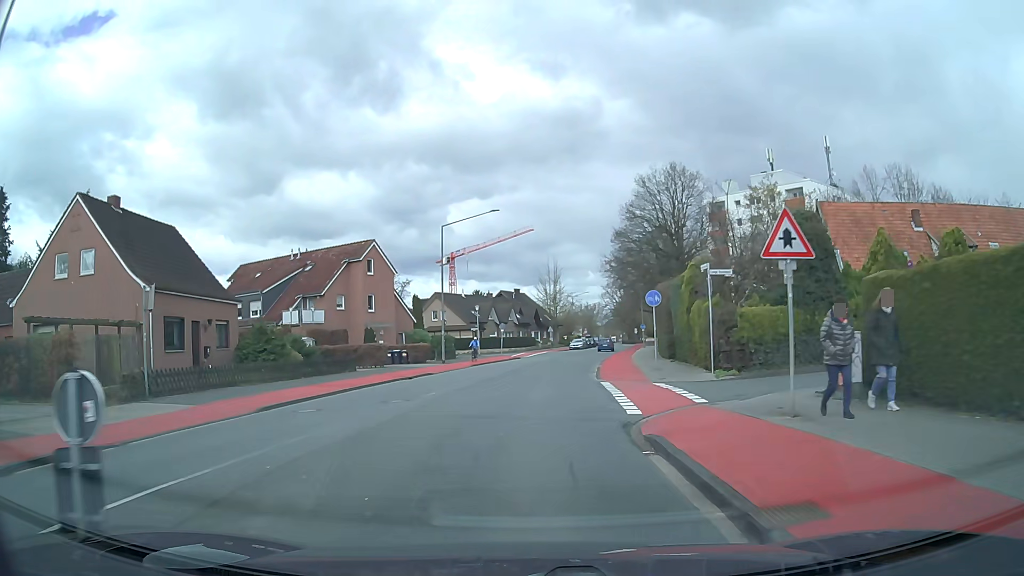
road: tertiary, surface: asphalt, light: Day
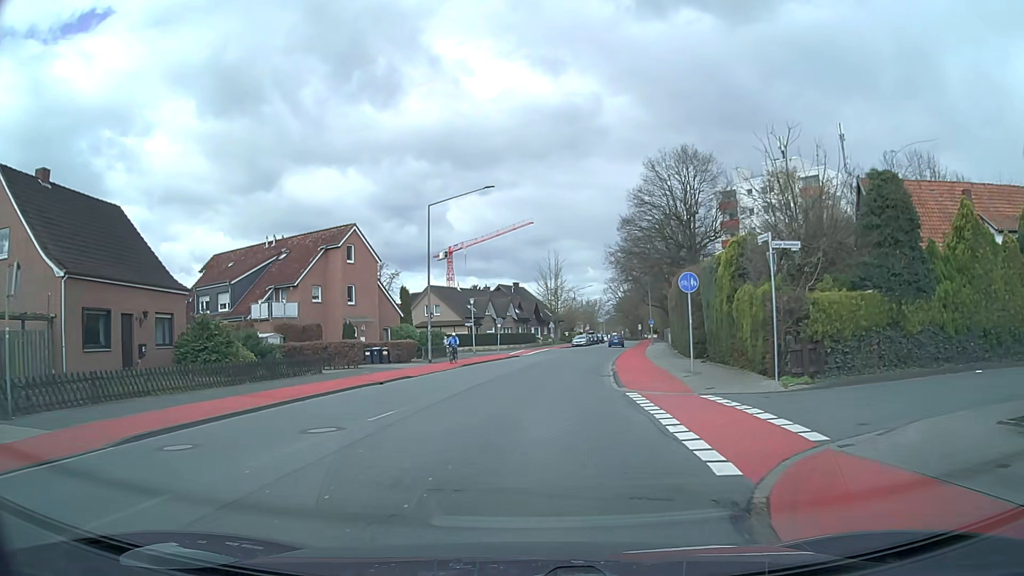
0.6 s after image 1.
(0.0, +5.9) m; 0°
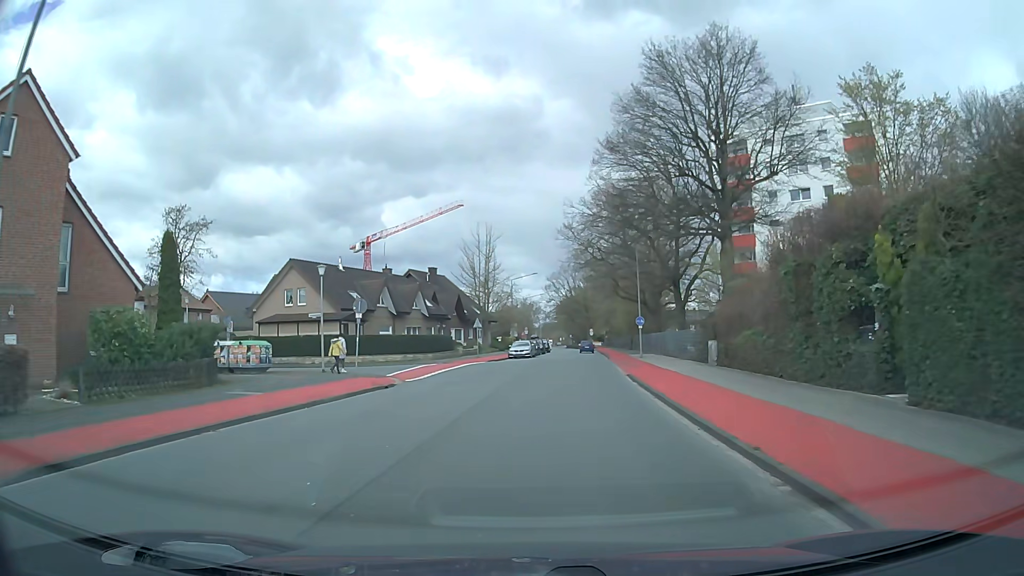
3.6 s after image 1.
(+1.2, +30.6) m; +6°
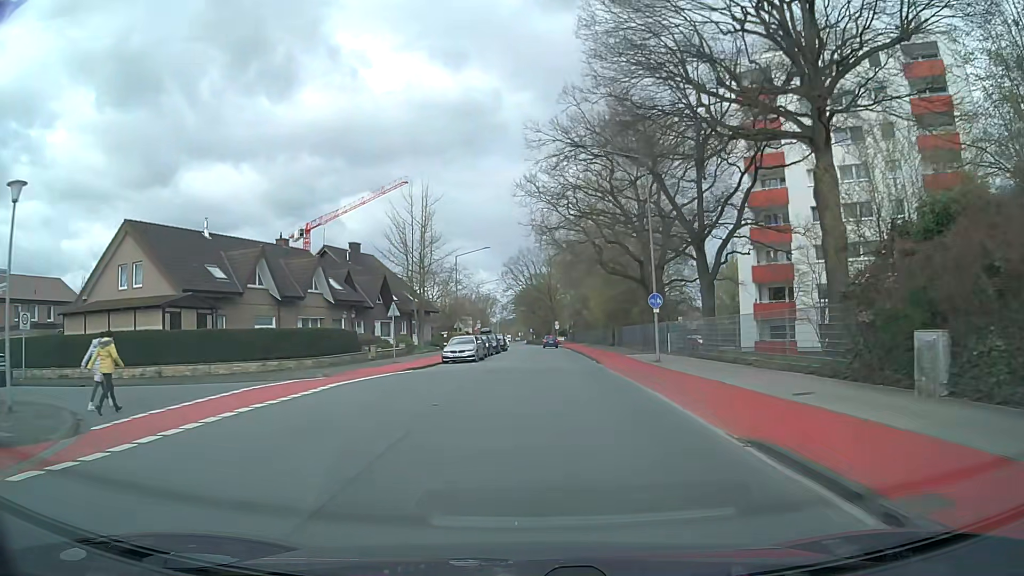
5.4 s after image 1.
(+0.6, +19.5) m; +3°
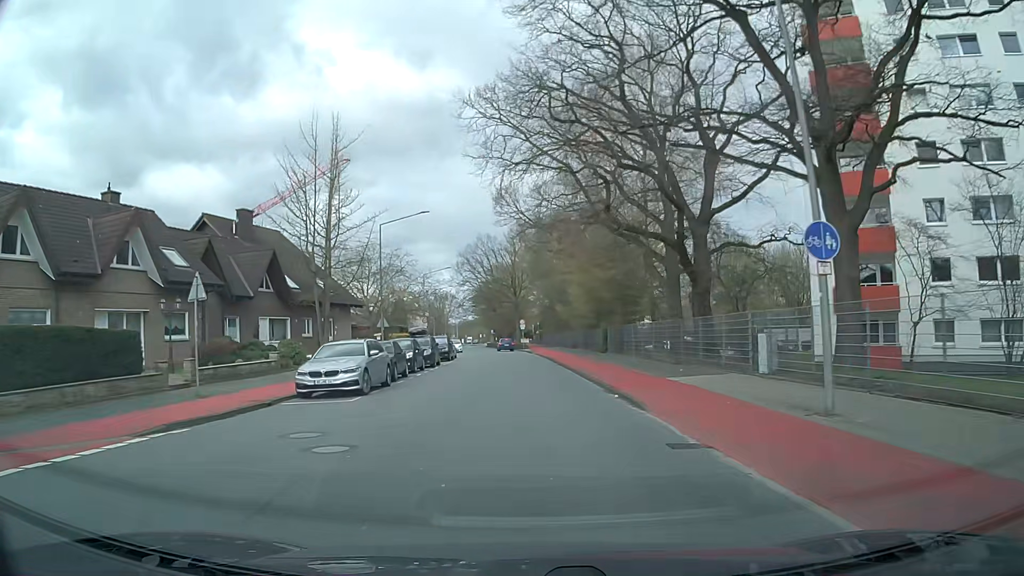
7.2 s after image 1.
(+0.5, +19.1) m; +3°
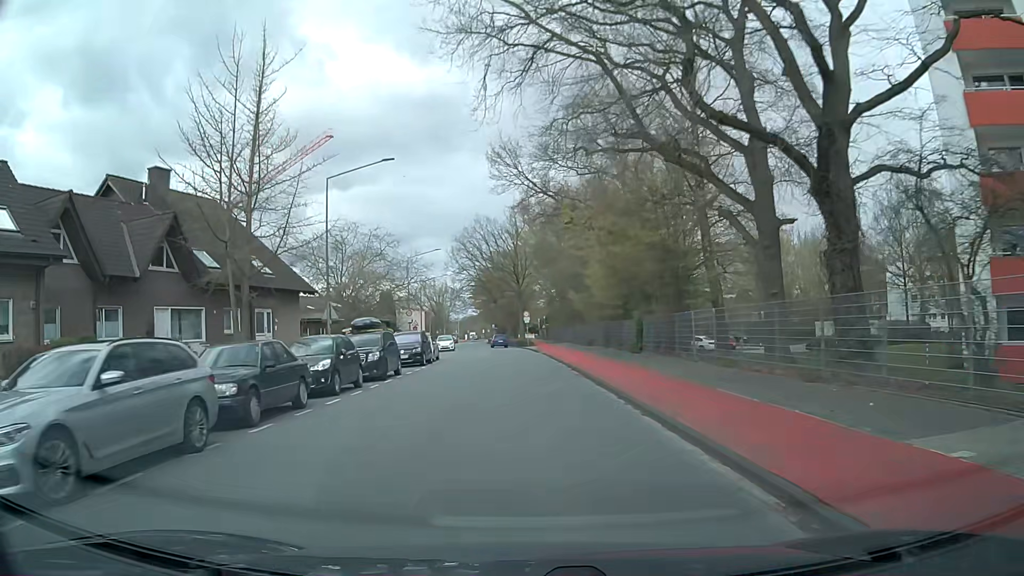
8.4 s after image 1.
(+0.1, +12.6) m; 0°
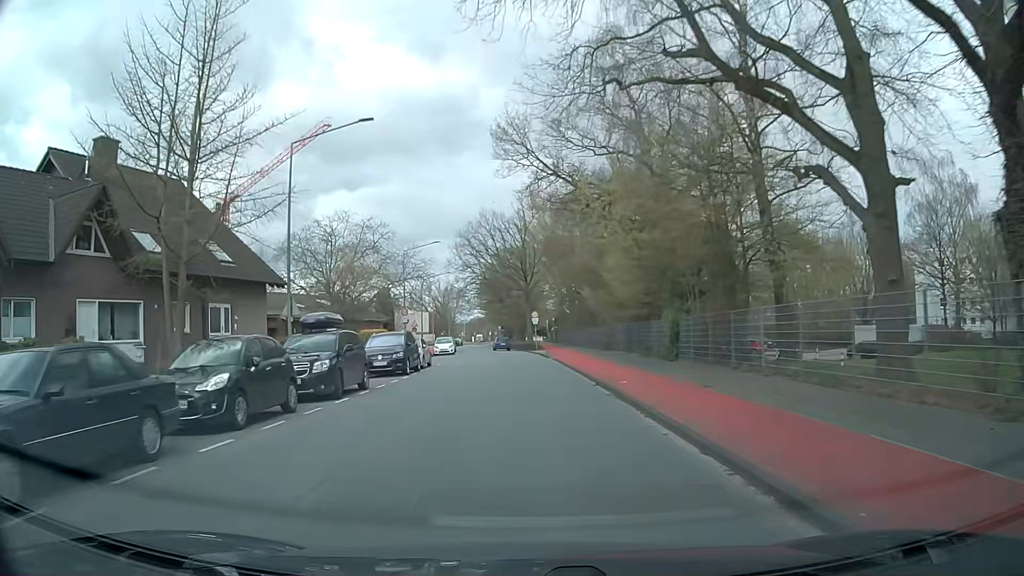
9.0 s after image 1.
(0.0, +6.3) m; -1°
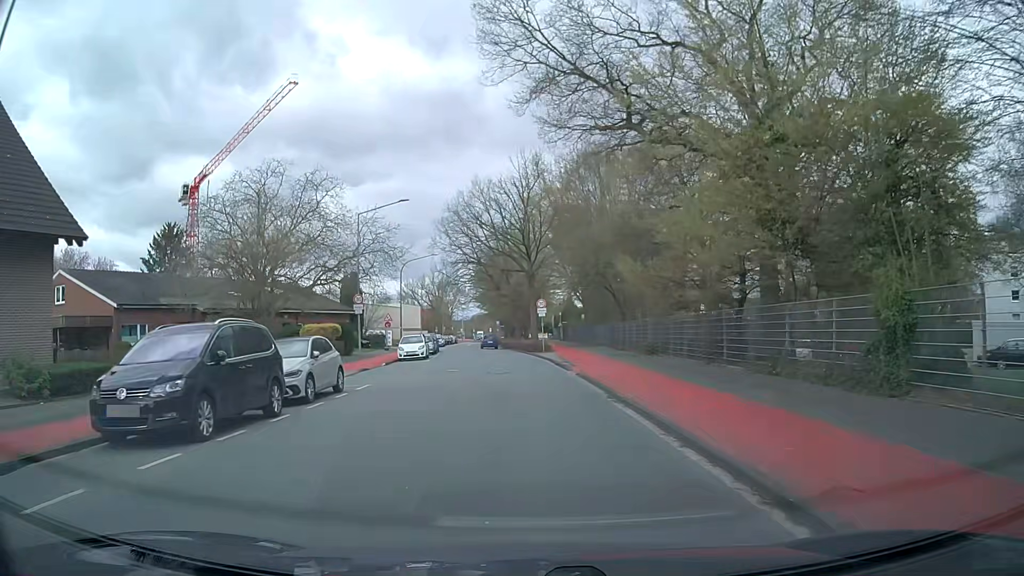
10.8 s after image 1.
(0.0, +16.3) m; -1°
(0, +10) (0, +20) (0, +30) (-1, +40) (-2, +50) (-2, +60) (-3, +70) (-4, +80) (-5, +90) (-6, +100) m
